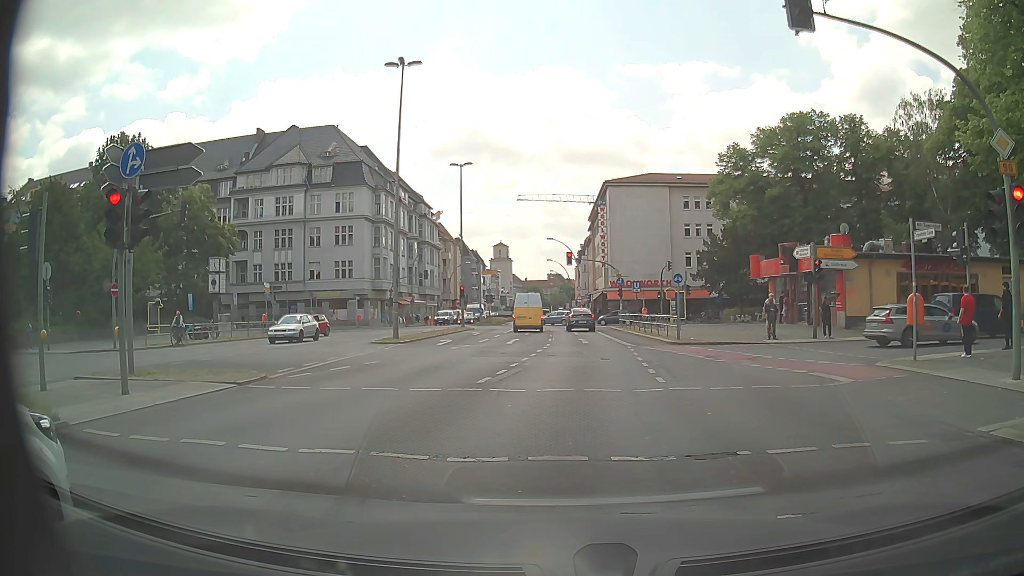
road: primary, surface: asphalt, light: Day
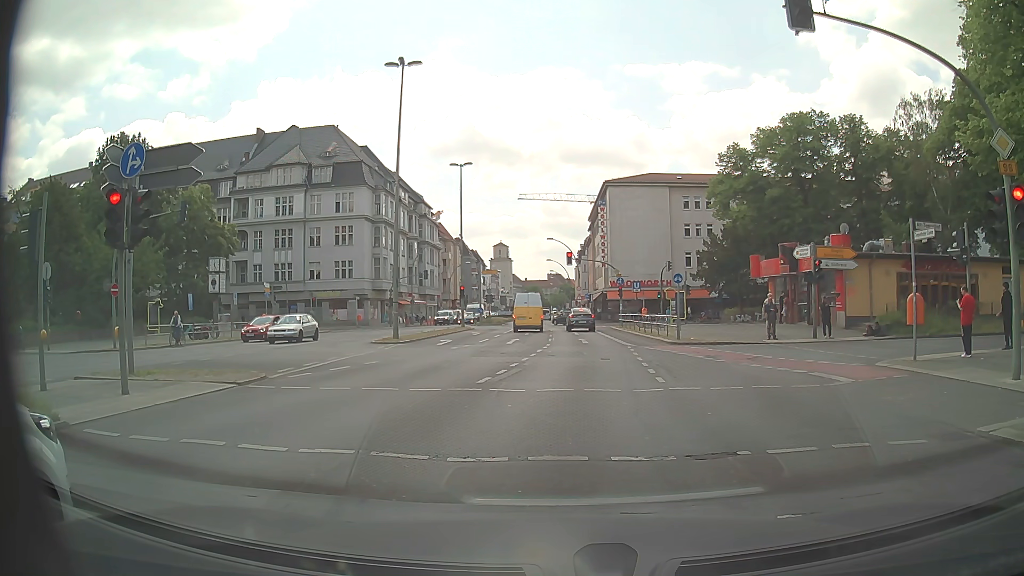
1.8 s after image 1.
(0.0, 0.0) m; 0°
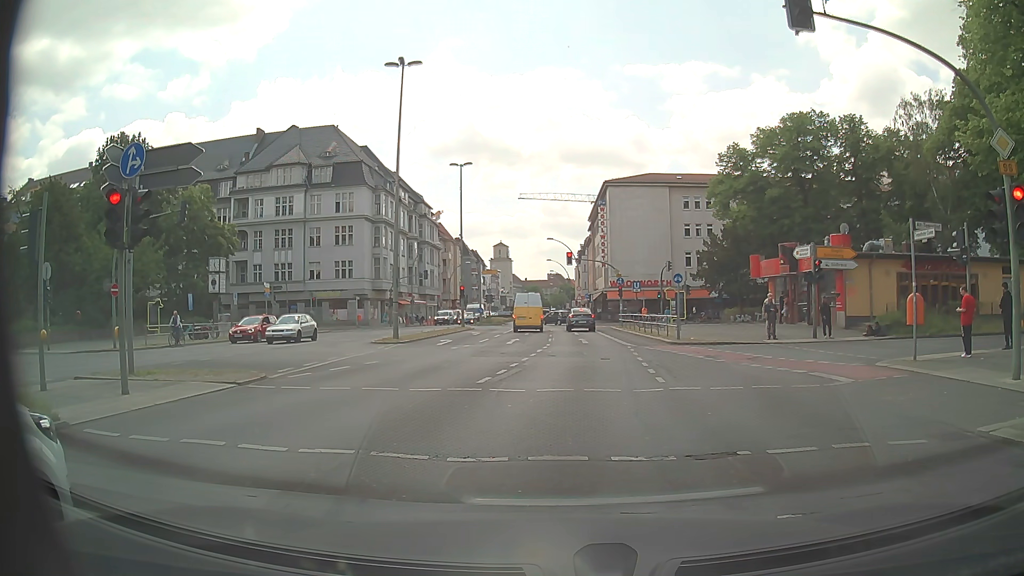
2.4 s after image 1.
(0.0, 0.0) m; 0°
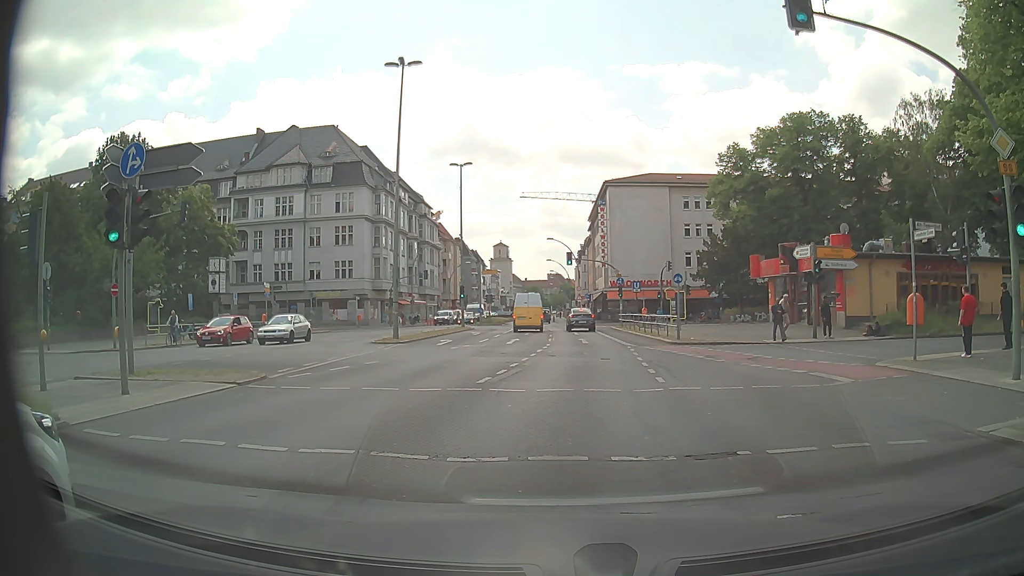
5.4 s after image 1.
(0.0, 0.0) m; 0°
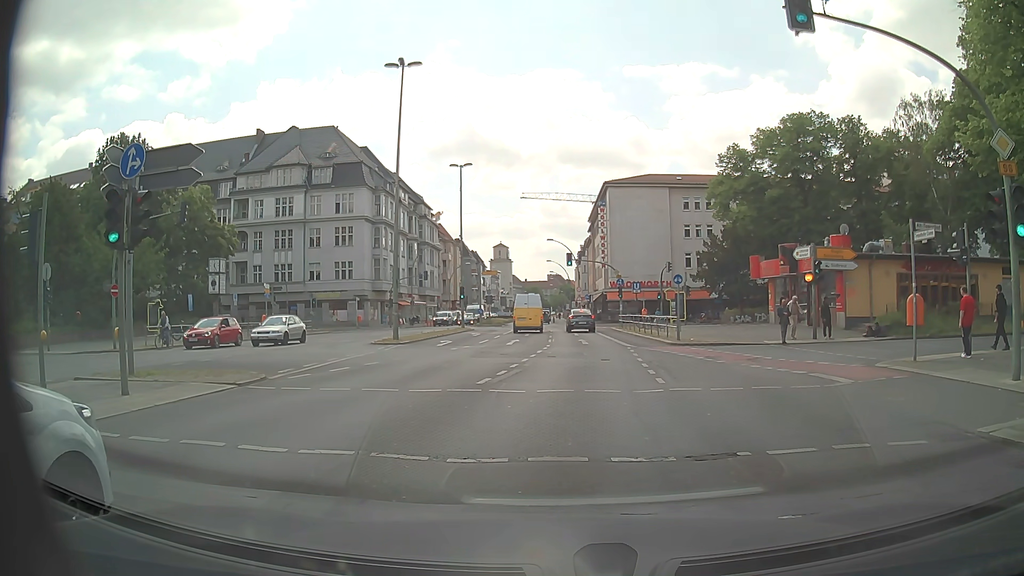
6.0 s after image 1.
(0.0, 0.0) m; 0°
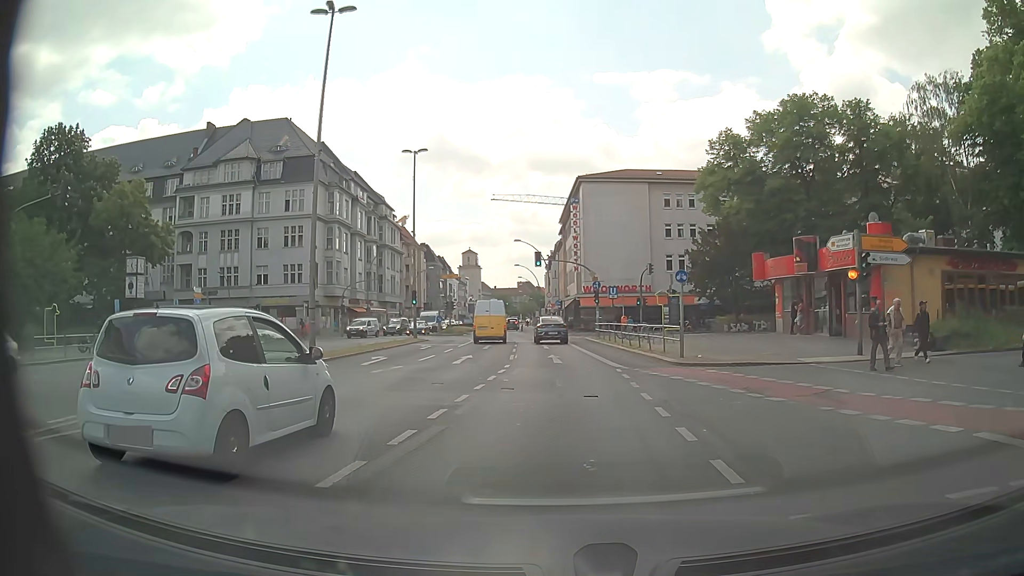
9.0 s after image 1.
(+0.2, +7.6) m; +2°
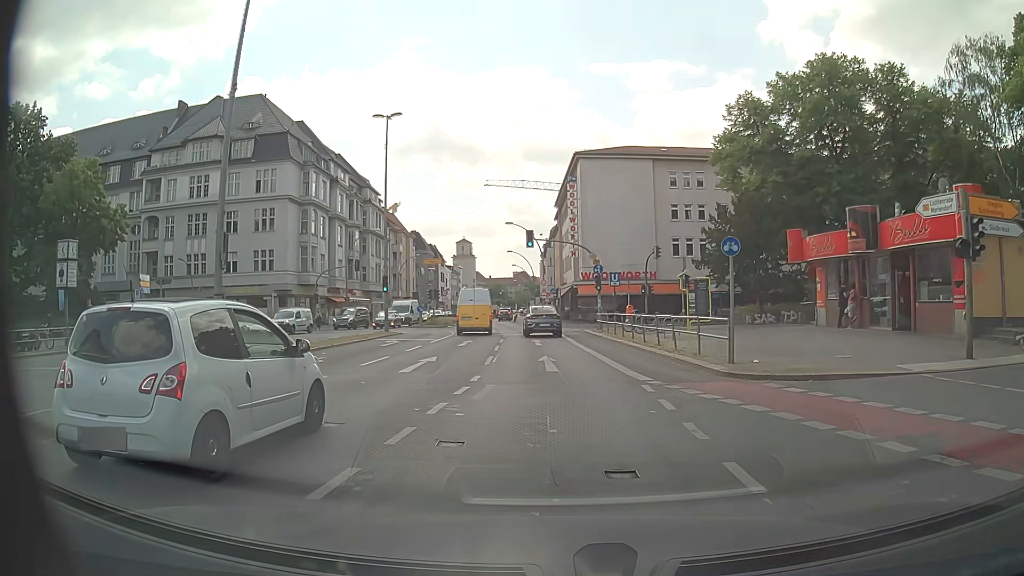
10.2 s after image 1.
(+0.2, +6.7) m; +1°
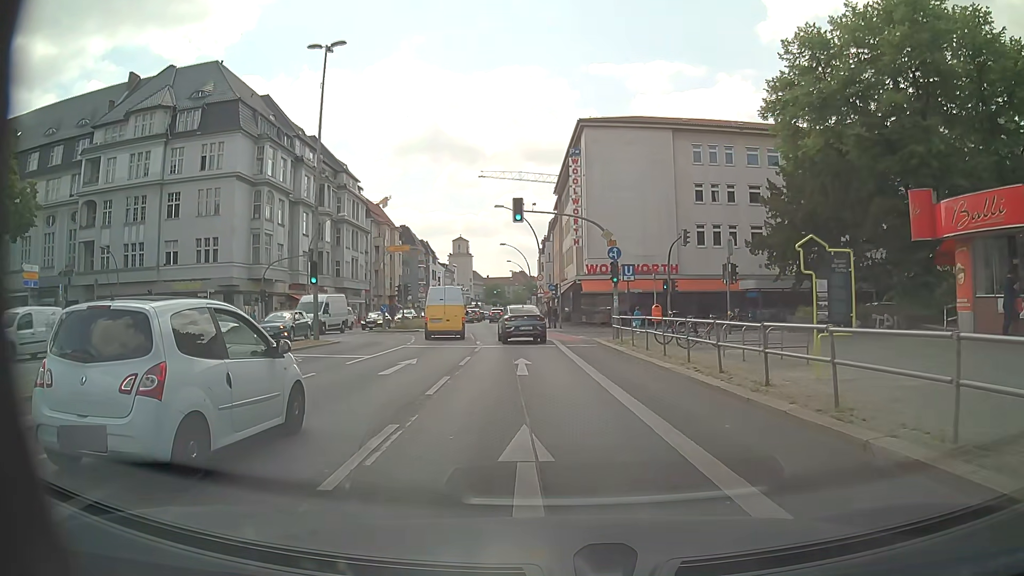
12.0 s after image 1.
(0.0, +11.7) m; +1°
